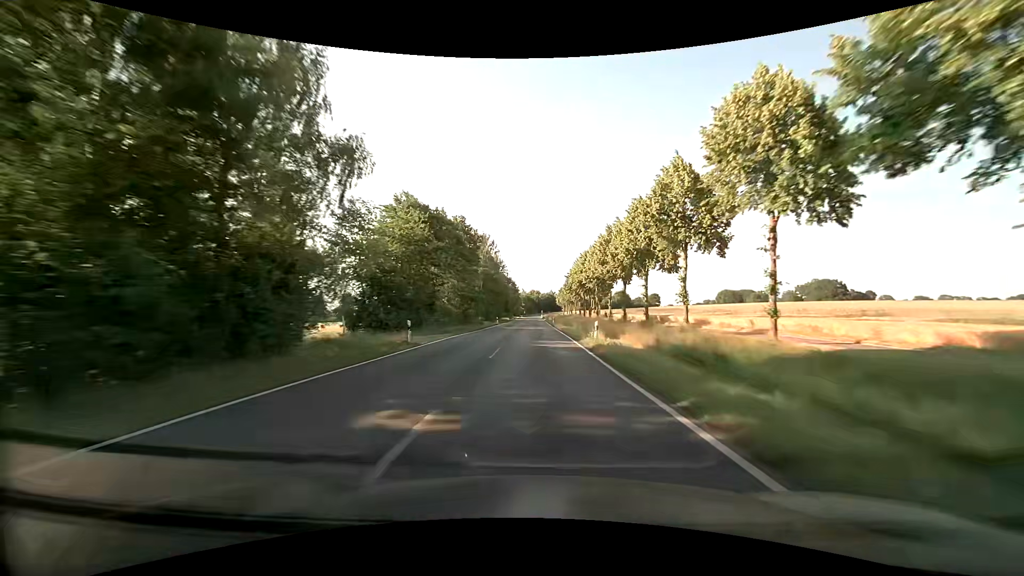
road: secondary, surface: asphalt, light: Day
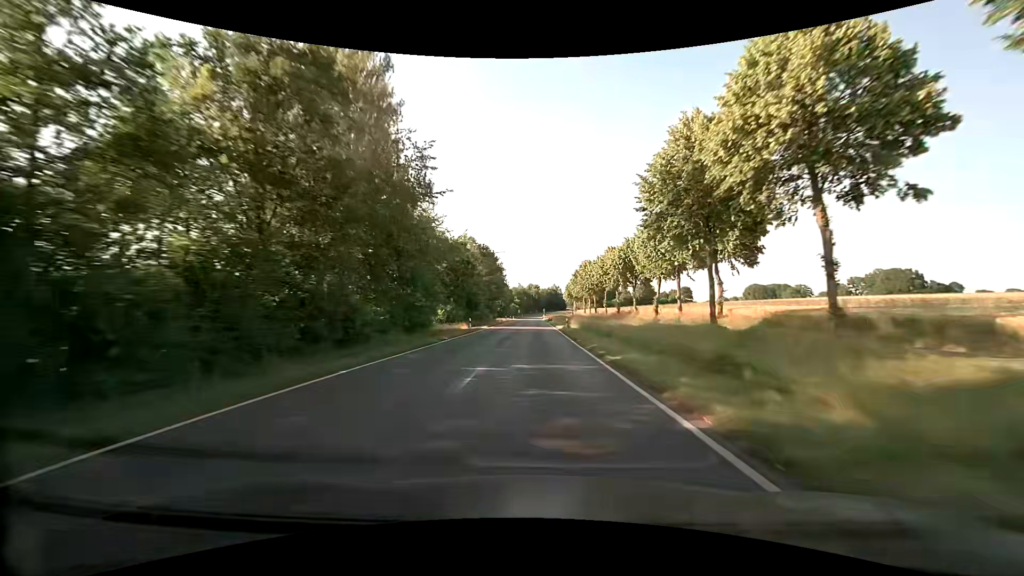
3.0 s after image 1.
(0.0, +79.0) m; 0°
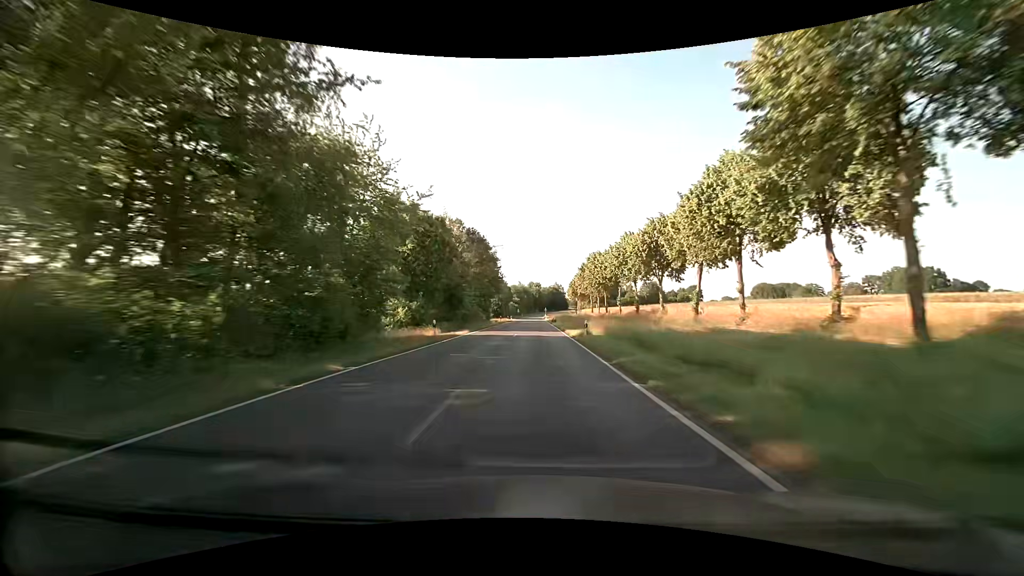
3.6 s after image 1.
(-0.1, +15.8) m; -1°
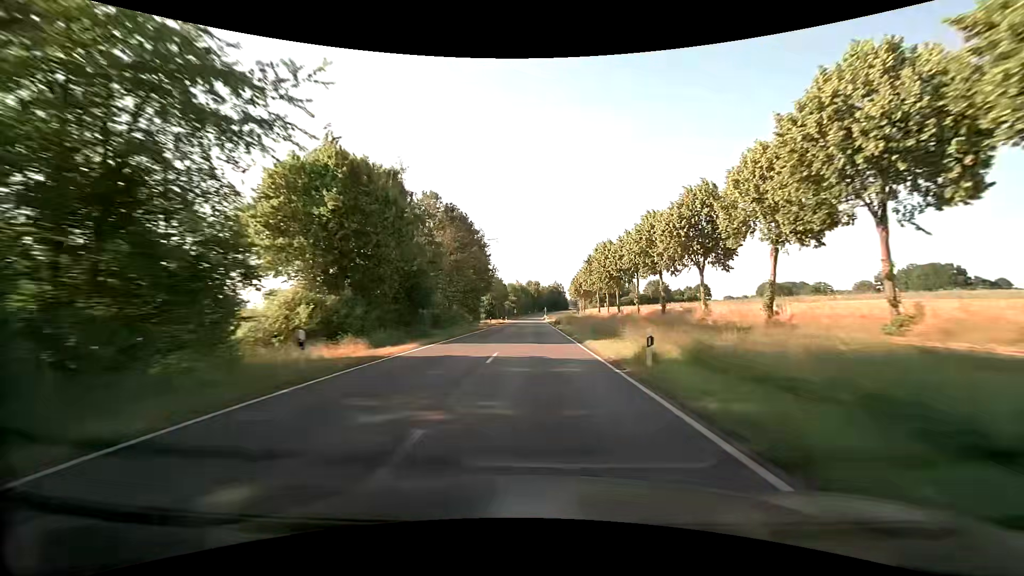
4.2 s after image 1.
(+0.1, +15.8) m; 0°
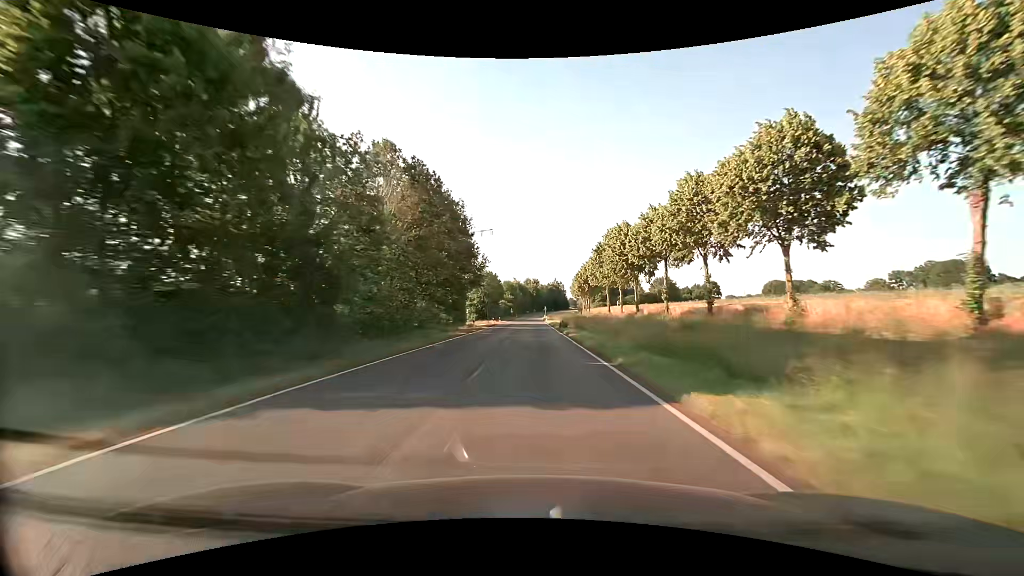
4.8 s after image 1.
(+0.1, +15.8) m; +1°
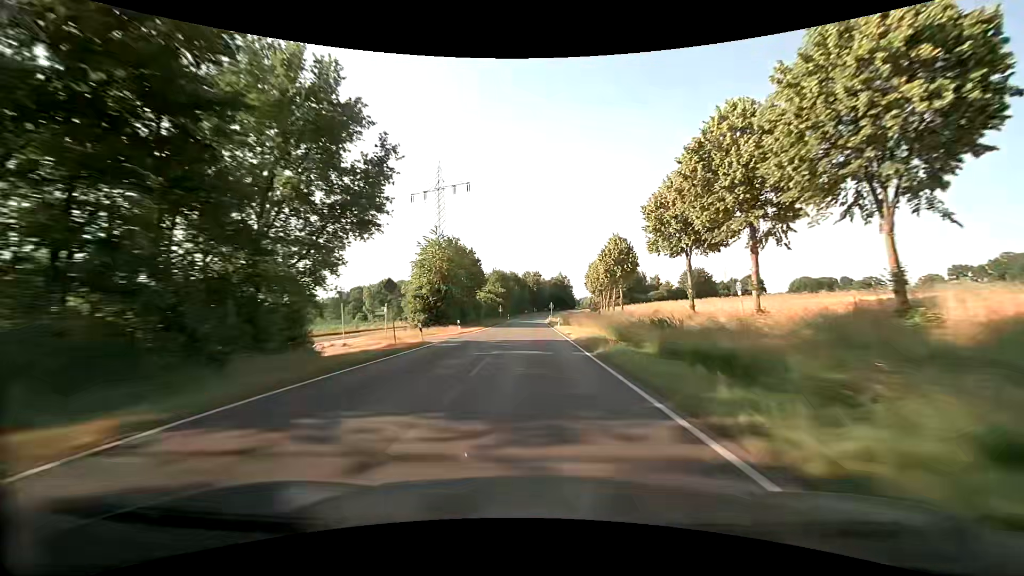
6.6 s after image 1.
(-0.2, +47.4) m; -1°
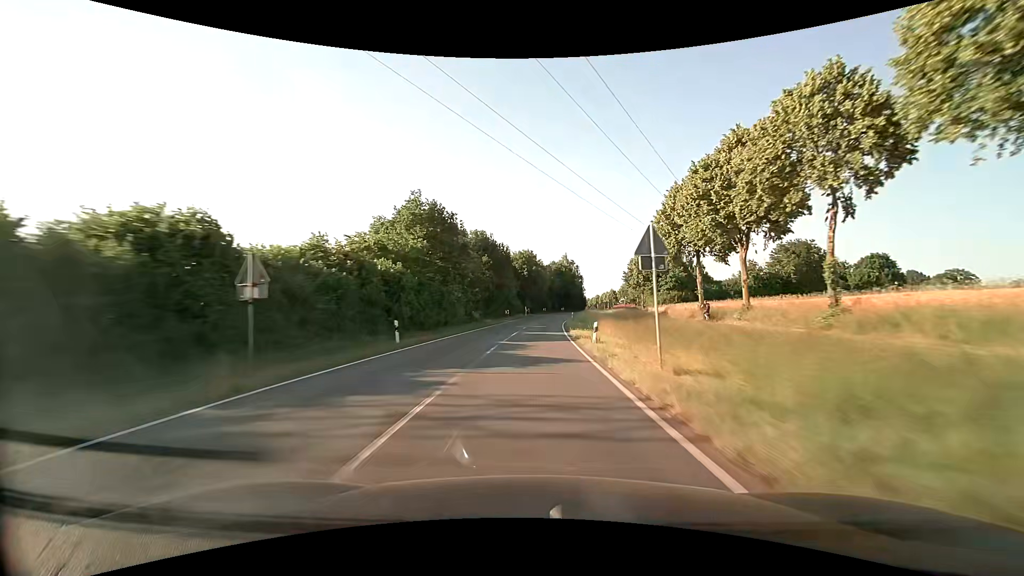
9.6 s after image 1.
(+0.5, +79.0) m; +1°
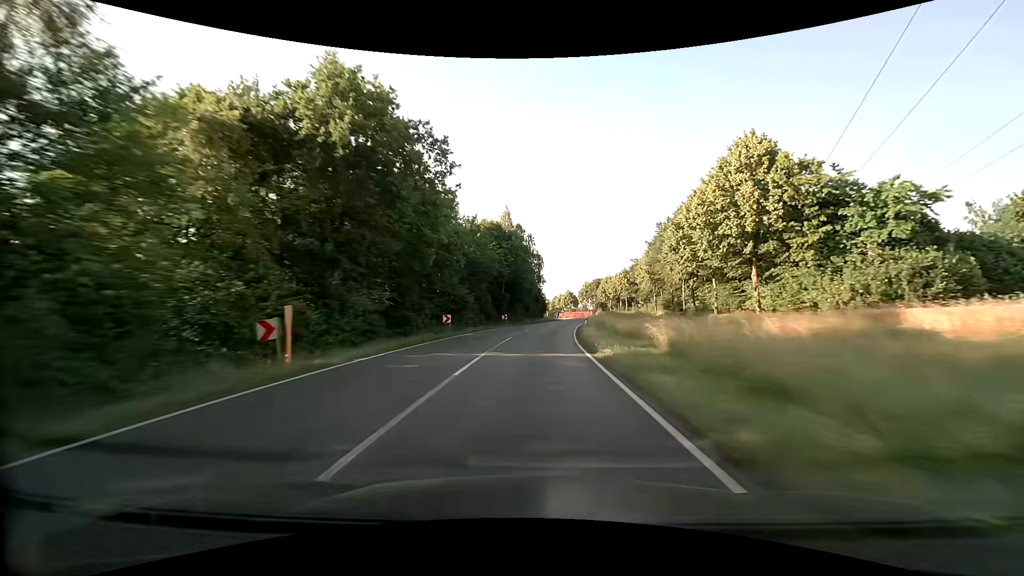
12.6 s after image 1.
(+3.5, +78.5) m; +7°
(0, +10) (0, +20) (+1, +30) (+2, +40) (+3, +50) (+4, +60) (+6, +70) (+7, +80) (+9, +89) (+10, +99) m
